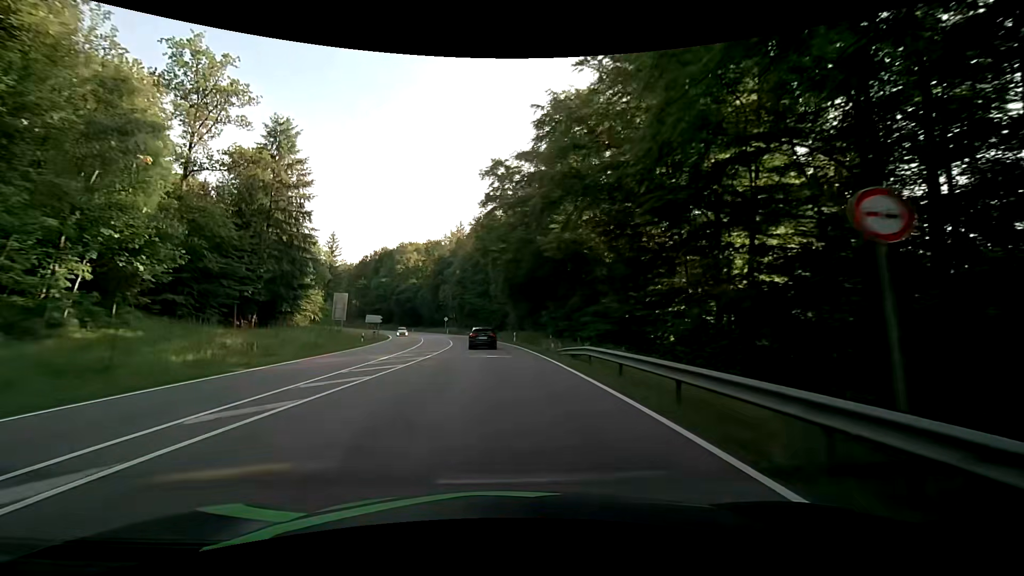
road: secondary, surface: asphalt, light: Day
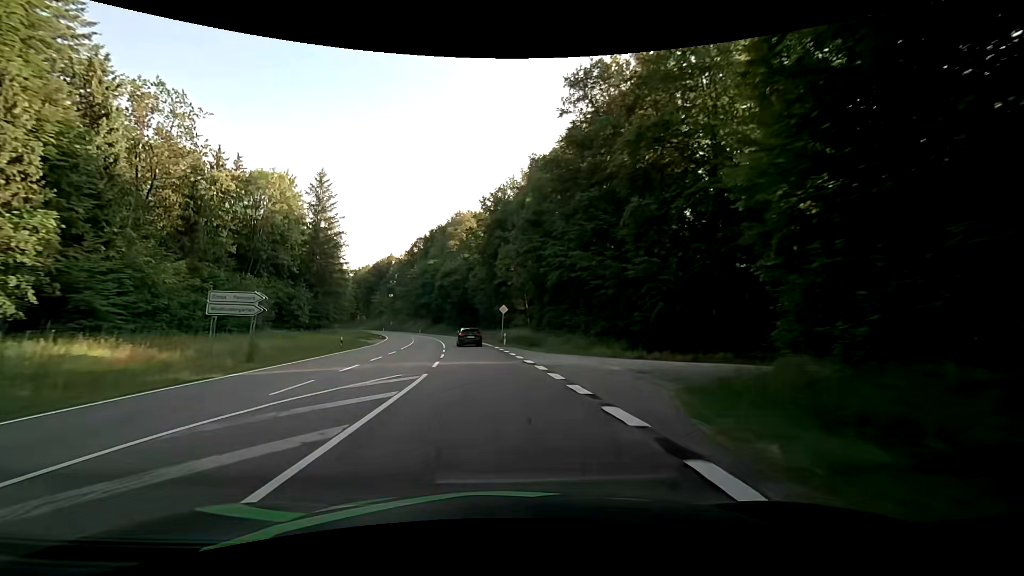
(-4.9, +60.2) m; -10°
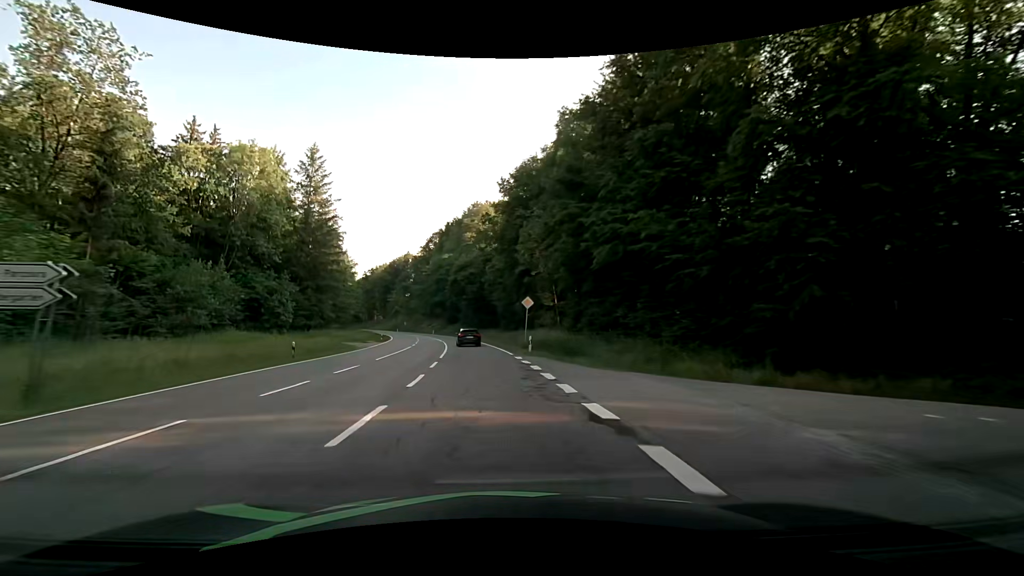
(-0.2, +12.2) m; -3°
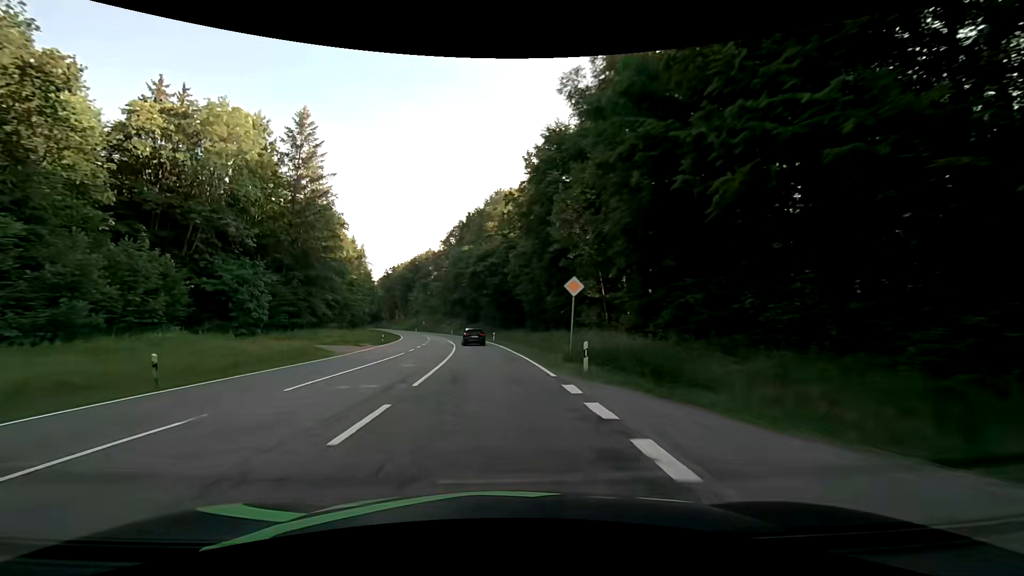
(-0.3, +12.2) m; -2°
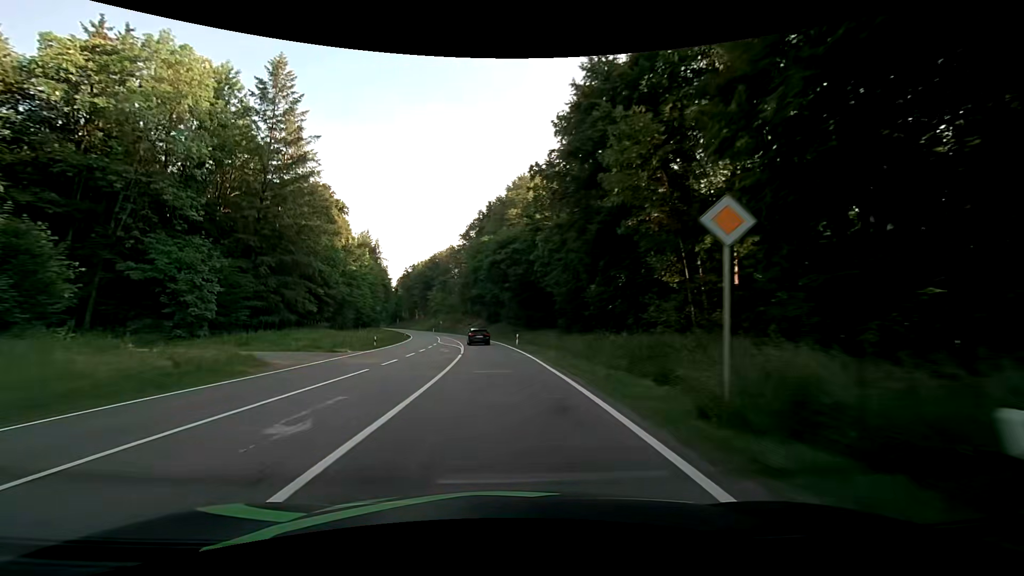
(-0.3, +12.2) m; -3°
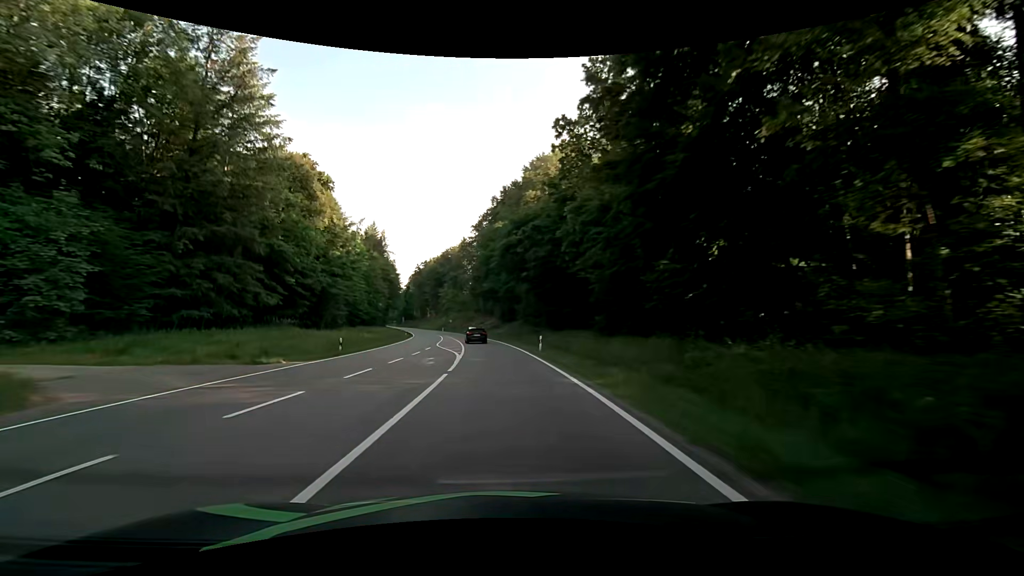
(-0.2, +12.3) m; -2°
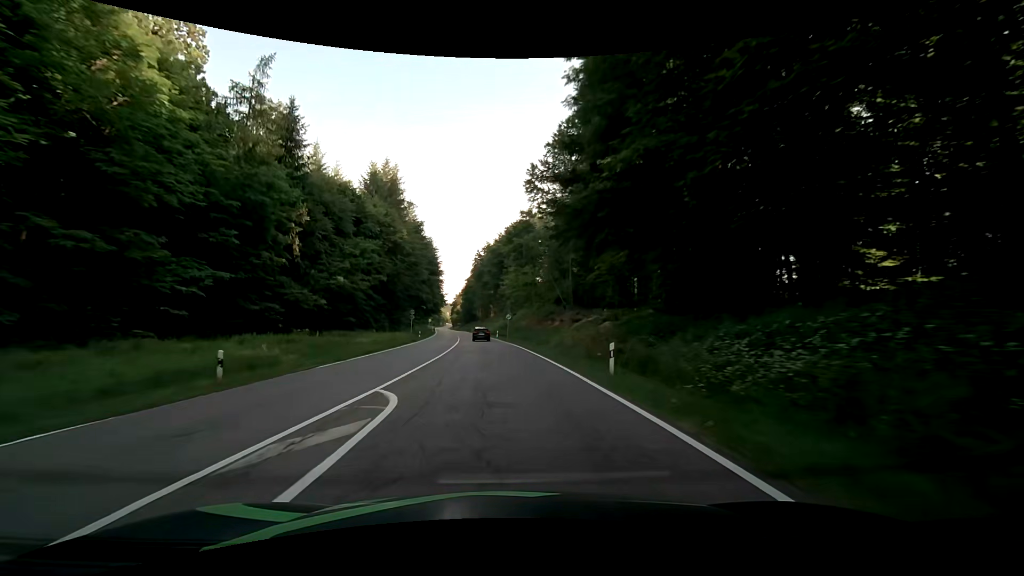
(-4.9, +62.8) m; -9°
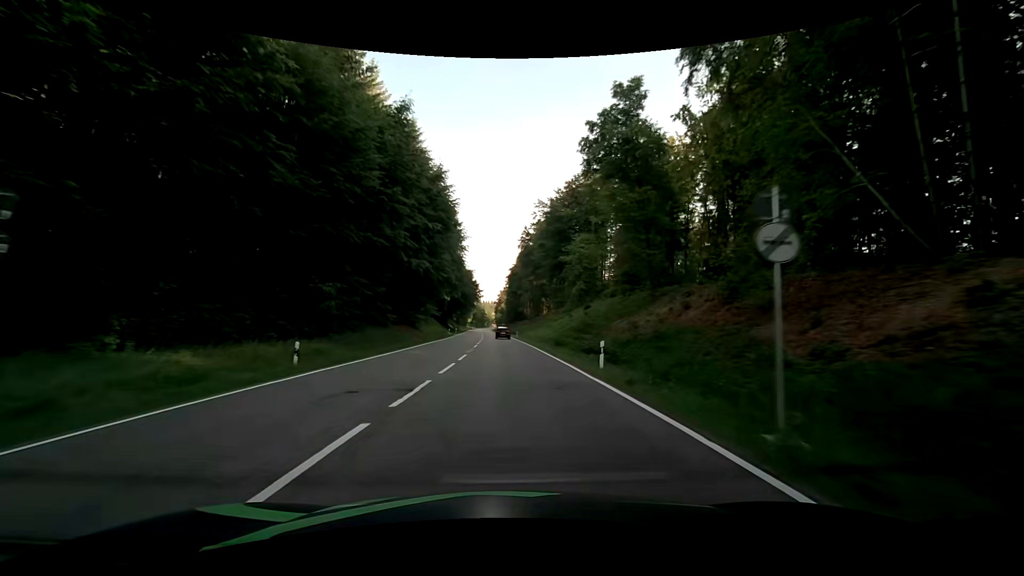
(-2.6, +52.0) m; -5°
(0, +10) (0, +20) (0, +30) (-1, +40) (-1, +50) (-1, +60) (-2, +70) (-2, +80) (-3, +90) (-3, +100) m
